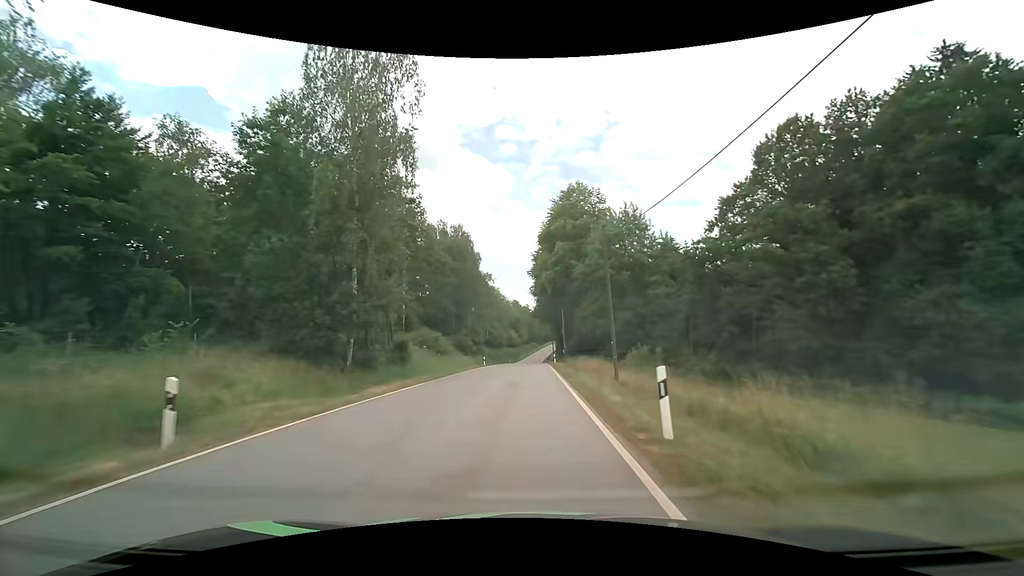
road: tertiary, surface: asphalt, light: Day
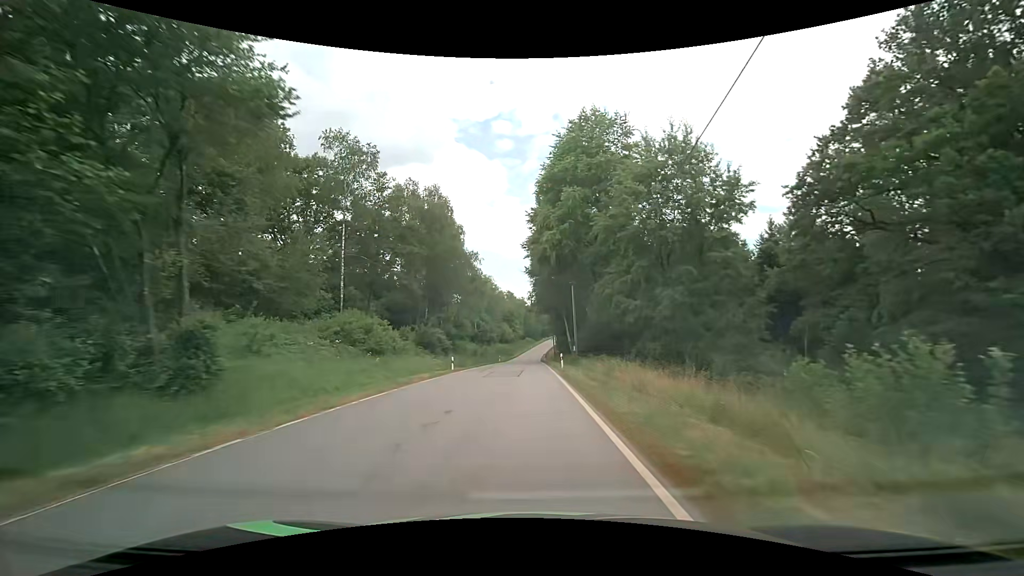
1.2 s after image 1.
(+0.1, +19.0) m; 0°
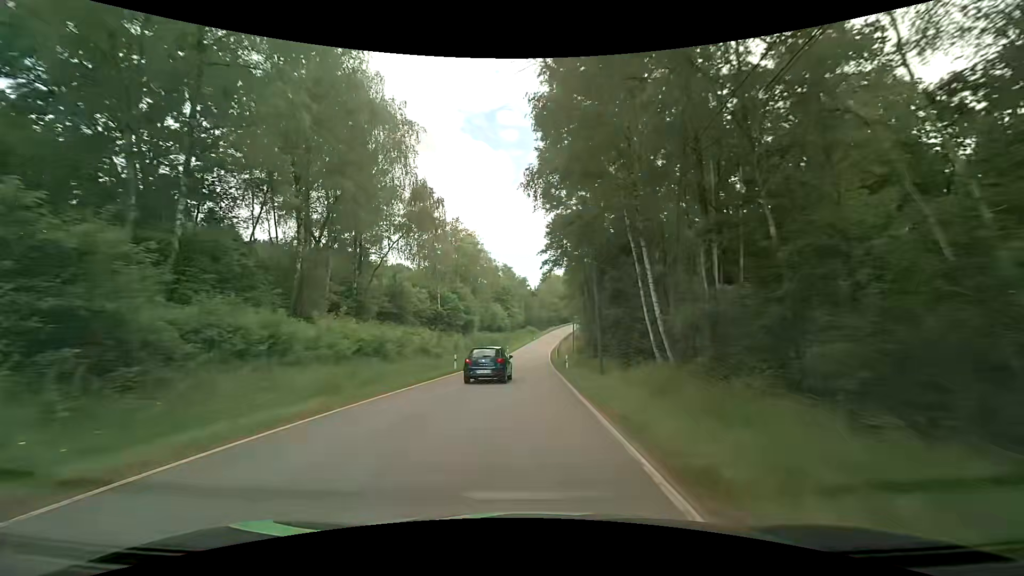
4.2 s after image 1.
(+0.1, +47.9) m; -1°
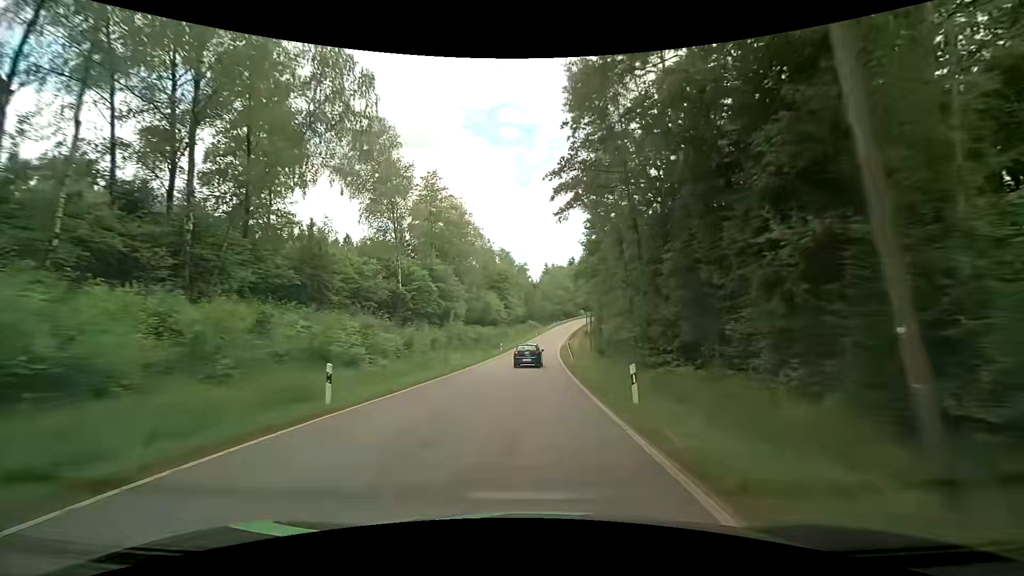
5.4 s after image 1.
(+0.2, +20.7) m; +1°
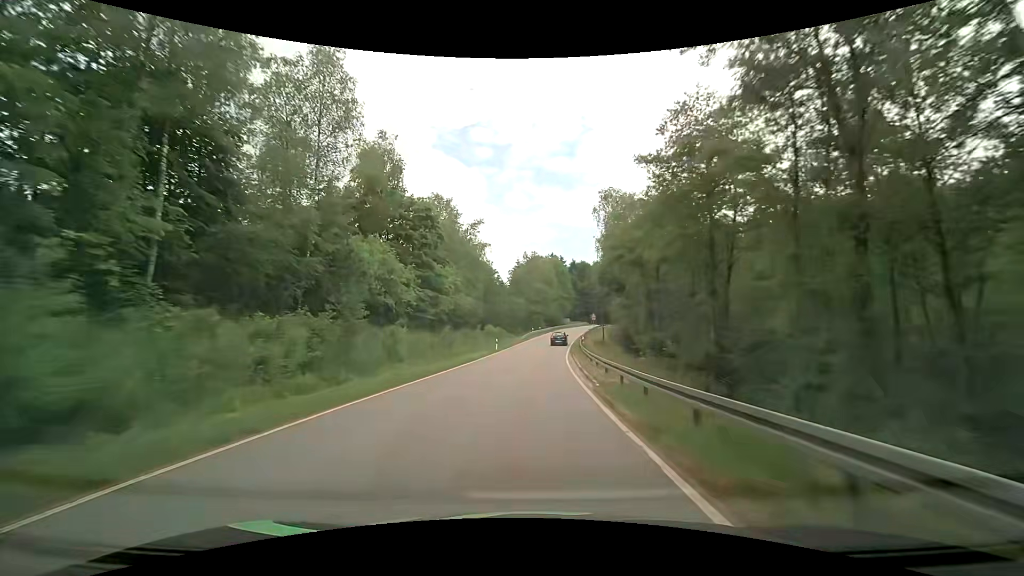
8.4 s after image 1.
(+1.0, +57.8) m; +3°
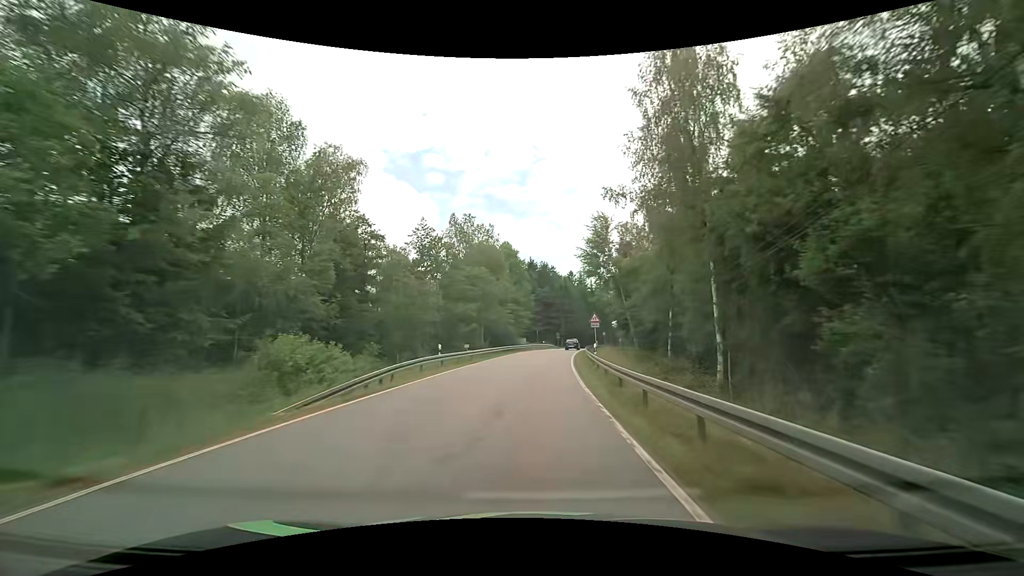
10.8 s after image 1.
(+2.0, +49.4) m; +5°
